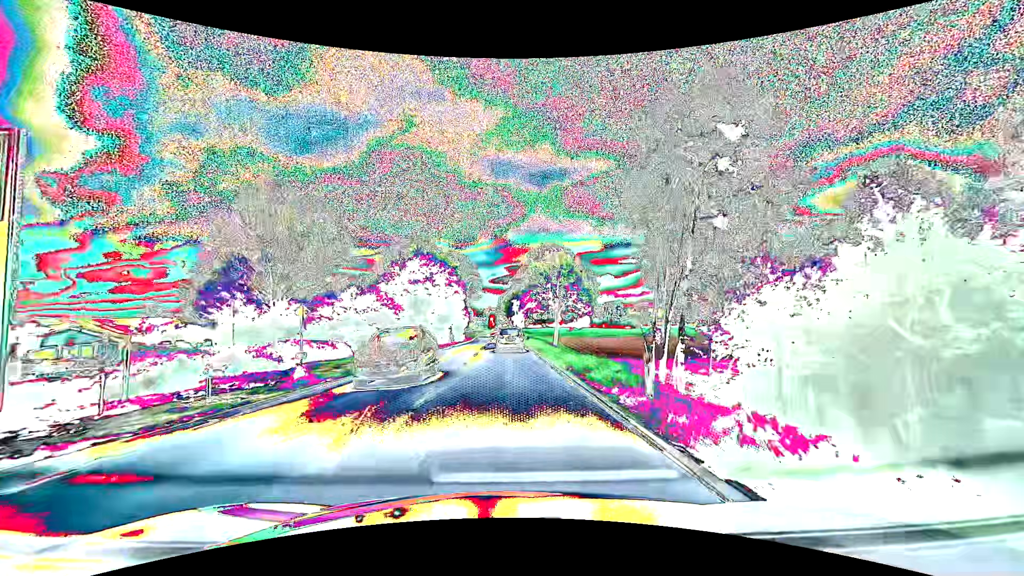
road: primary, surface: asphalt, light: Day
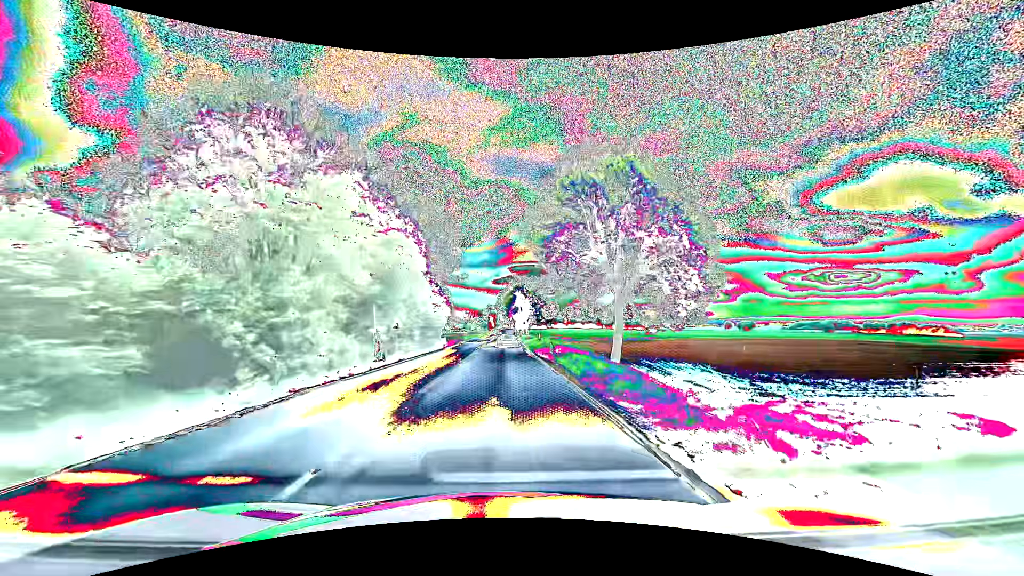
(-0.1, +34.5) m; -1°
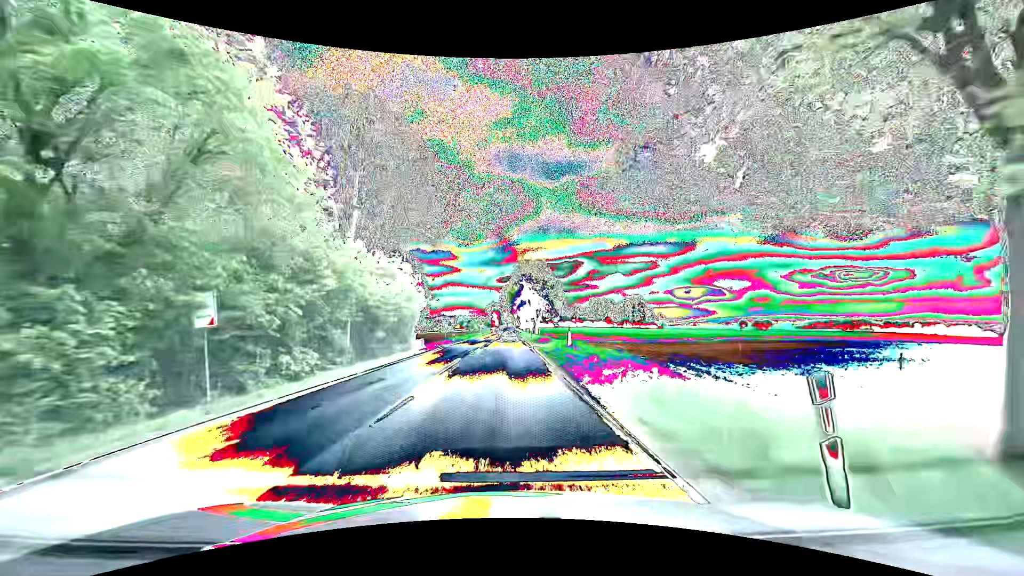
(+0.3, +22.3) m; 0°
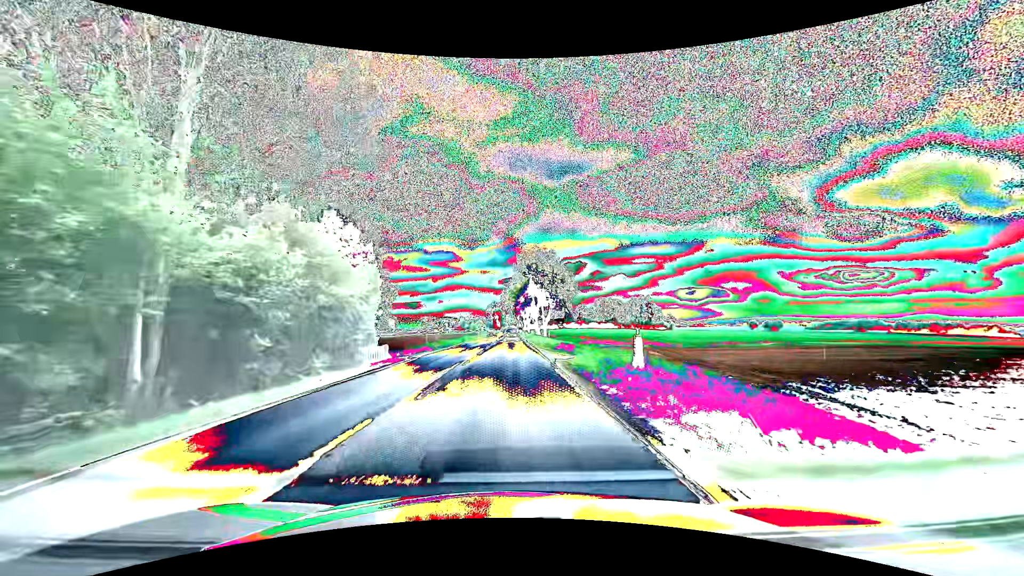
(0.0, +15.3) m; -1°
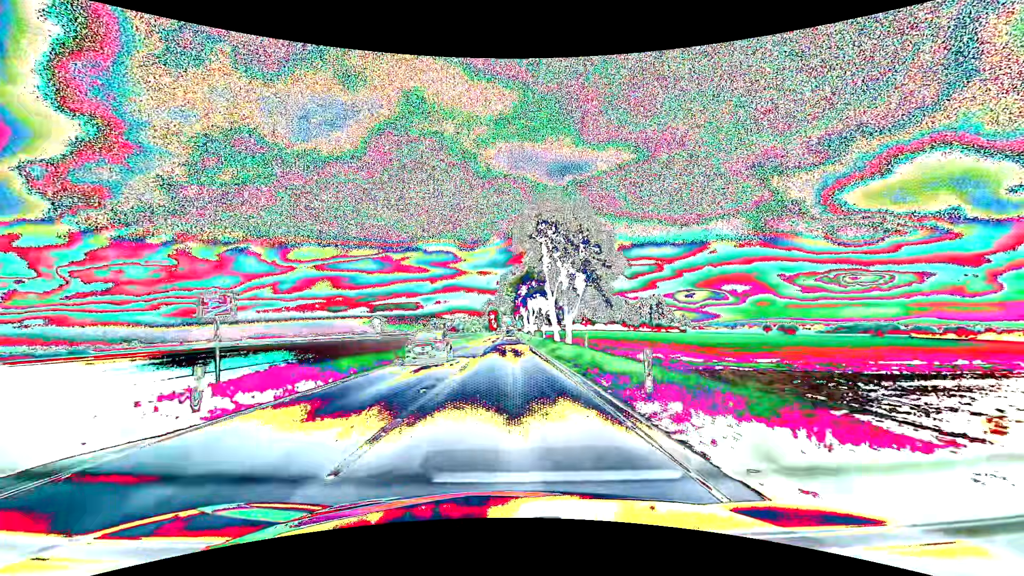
(+0.2, +32.3) m; +1°
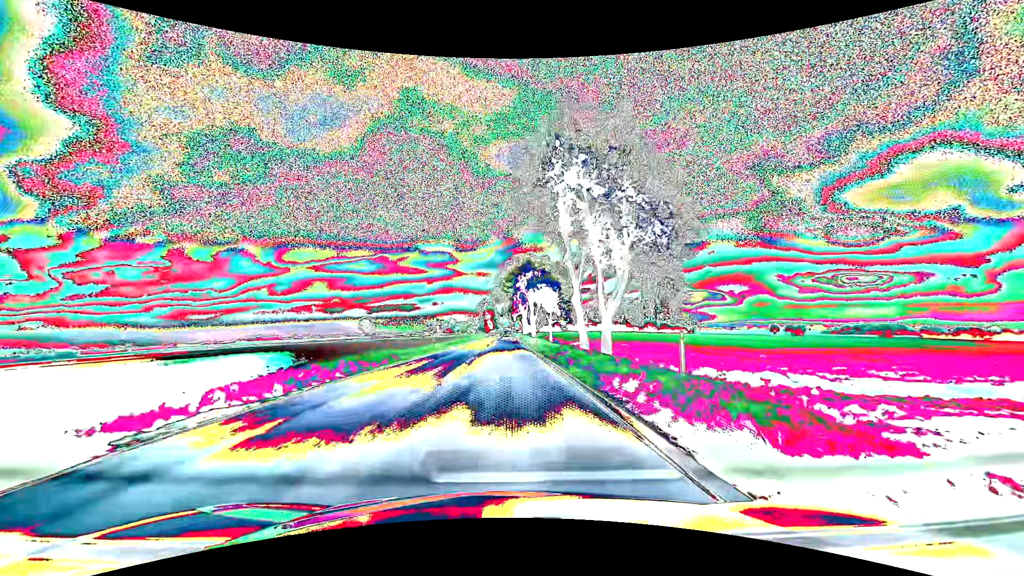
(+0.1, +18.0) m; 0°
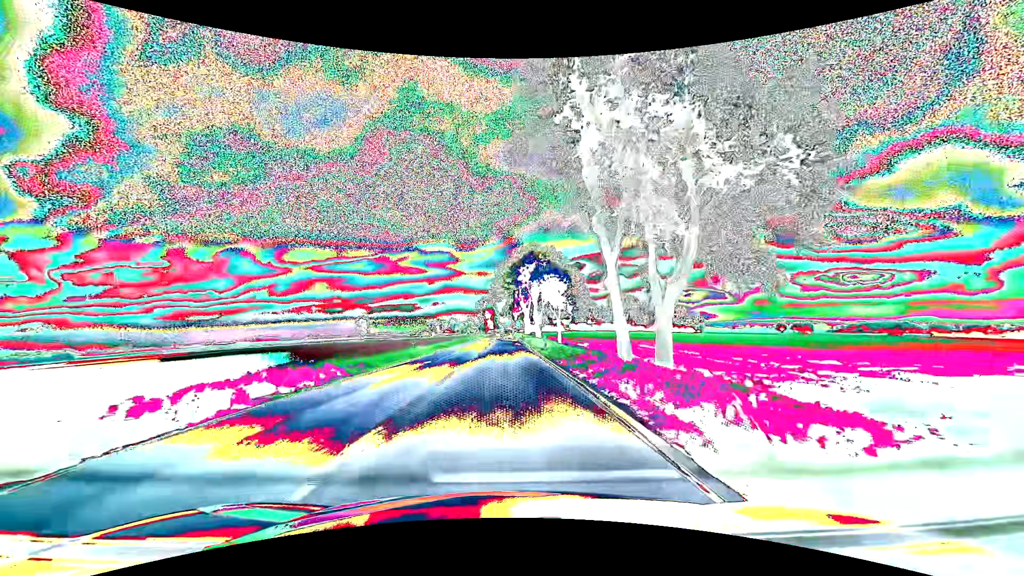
(0.0, +9.5) m; 0°
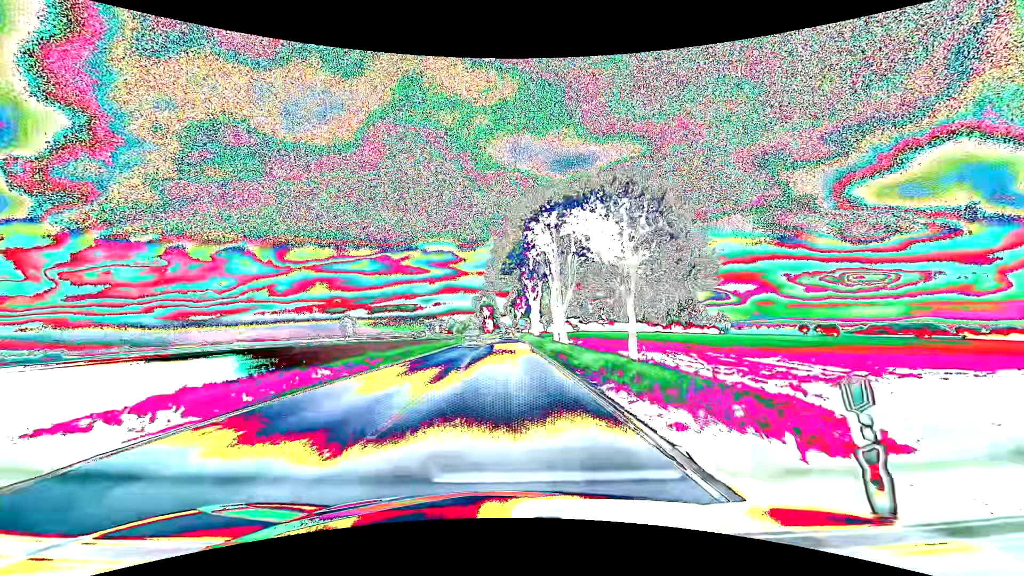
(-0.1, +30.5) m; 0°
(0, +10) (0, +20) (0, +30) (0, +40) (0, +50) (0, +60) (0, +70) (0, +80) (0, +90) (0, +100) m
